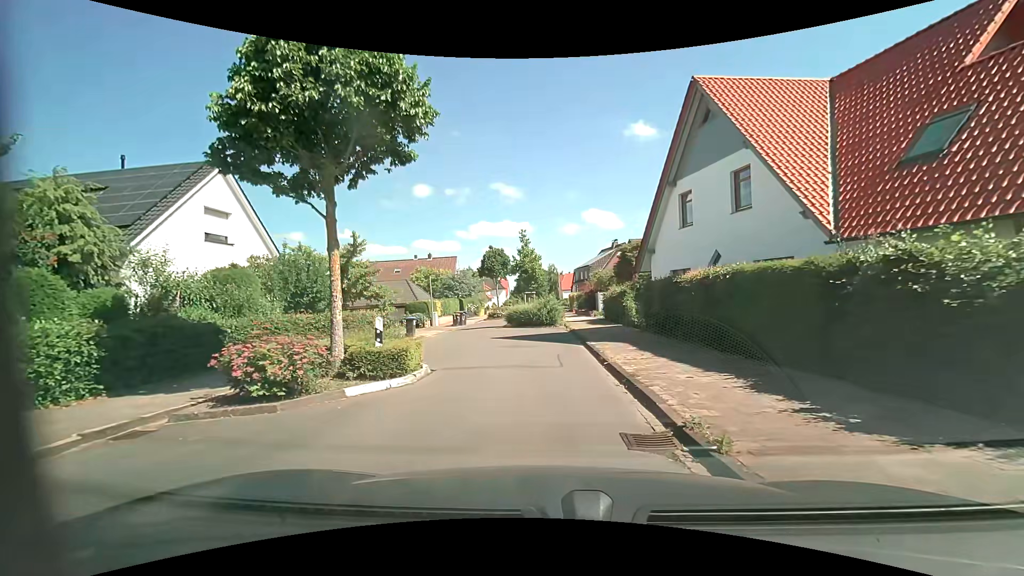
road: unclassified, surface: asphalt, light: Day
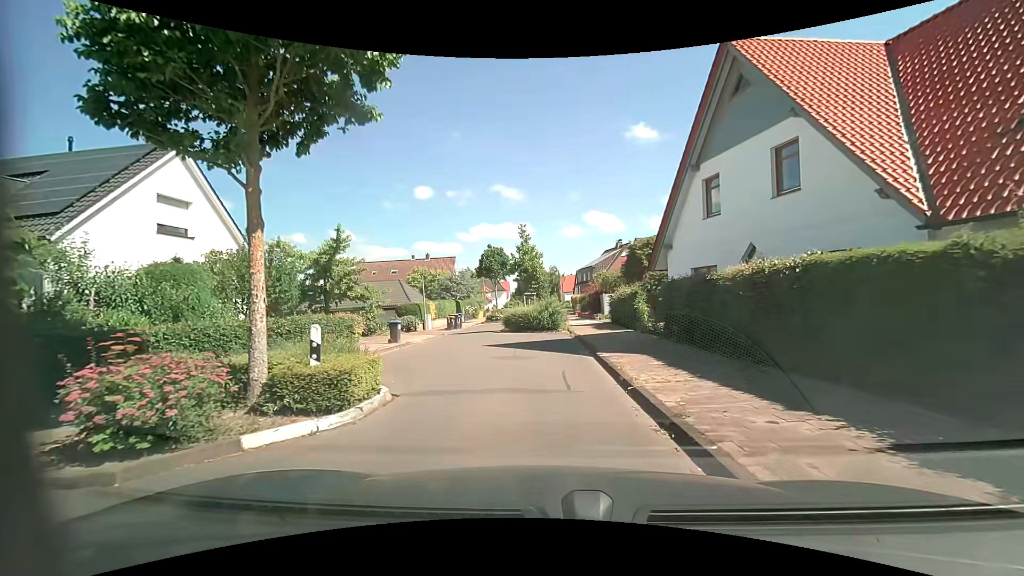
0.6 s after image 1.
(-0.1, +2.7) m; -1°
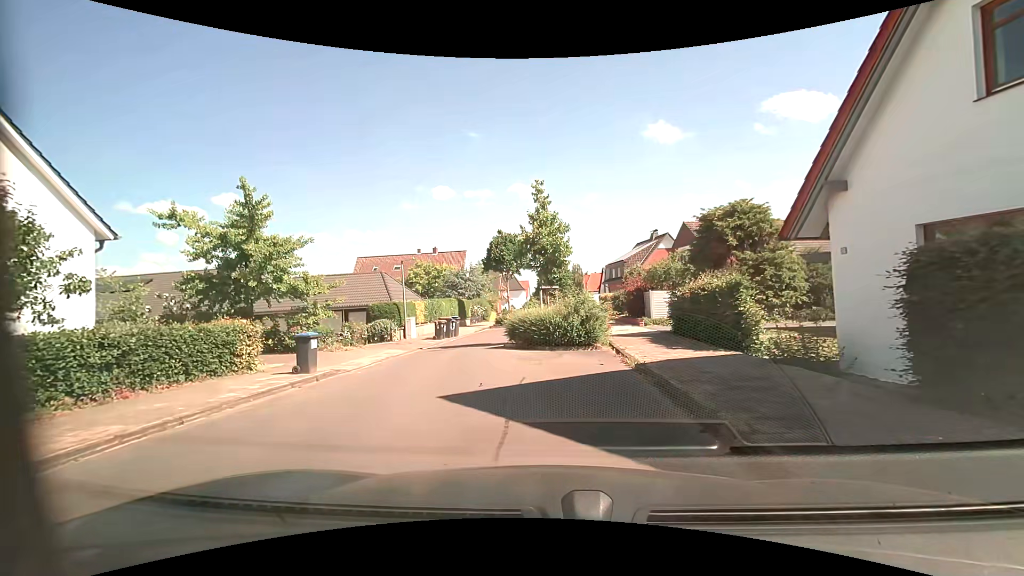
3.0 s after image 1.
(-0.1, +9.5) m; -1°
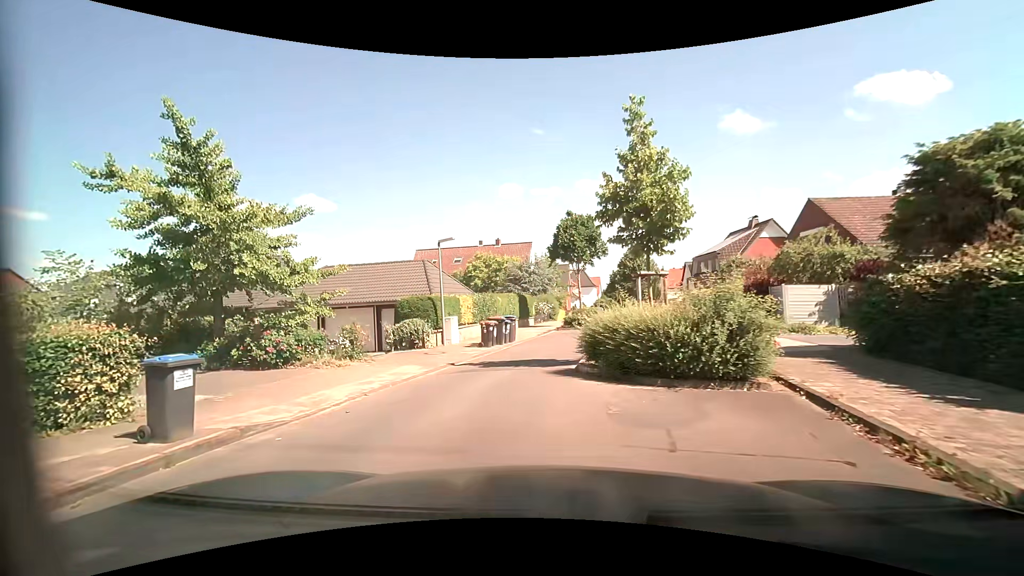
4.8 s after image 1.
(-0.5, +6.7) m; -8°
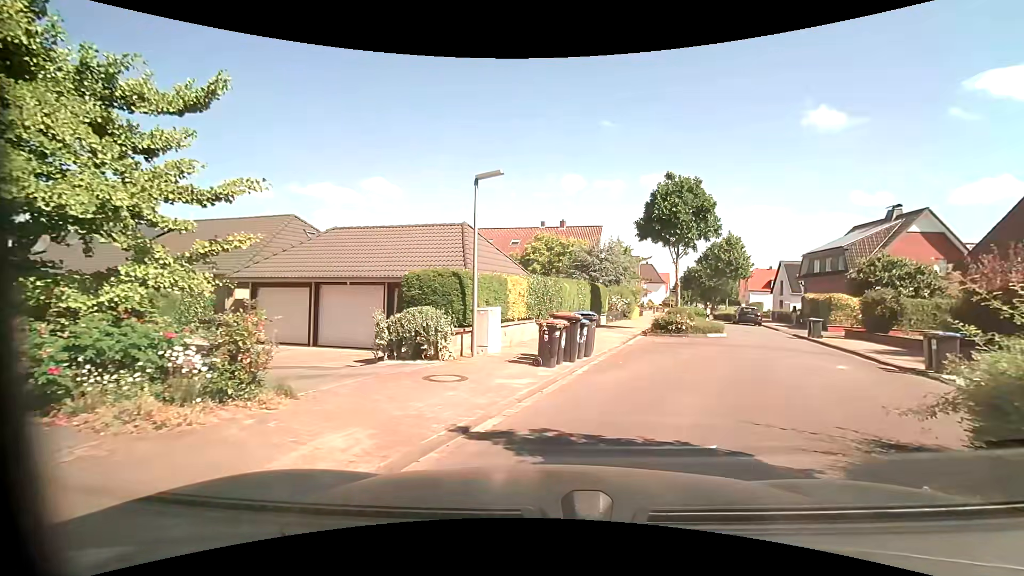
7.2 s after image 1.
(-1.0, +8.0) m; -8°
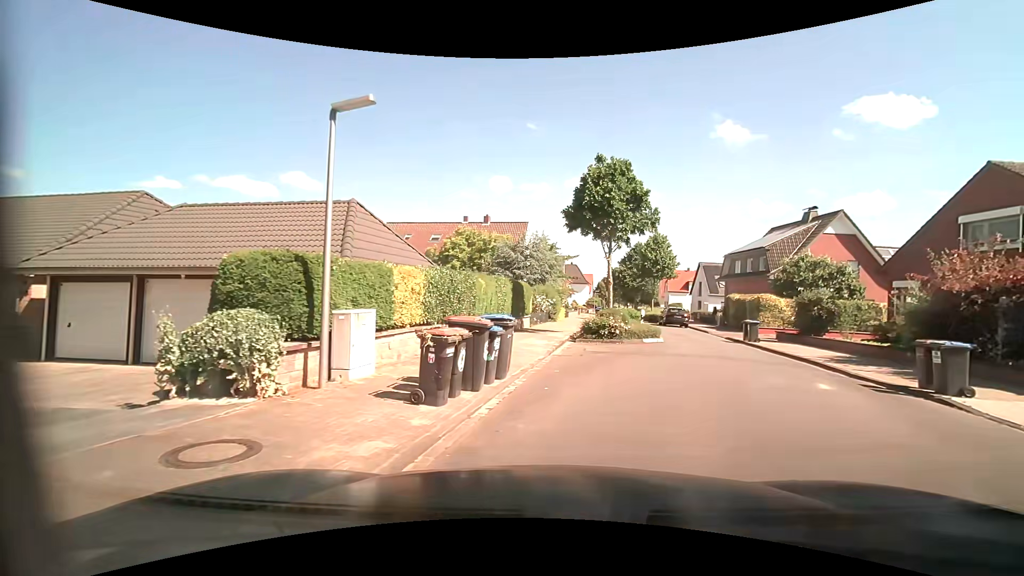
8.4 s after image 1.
(+0.2, +3.7) m; +8°
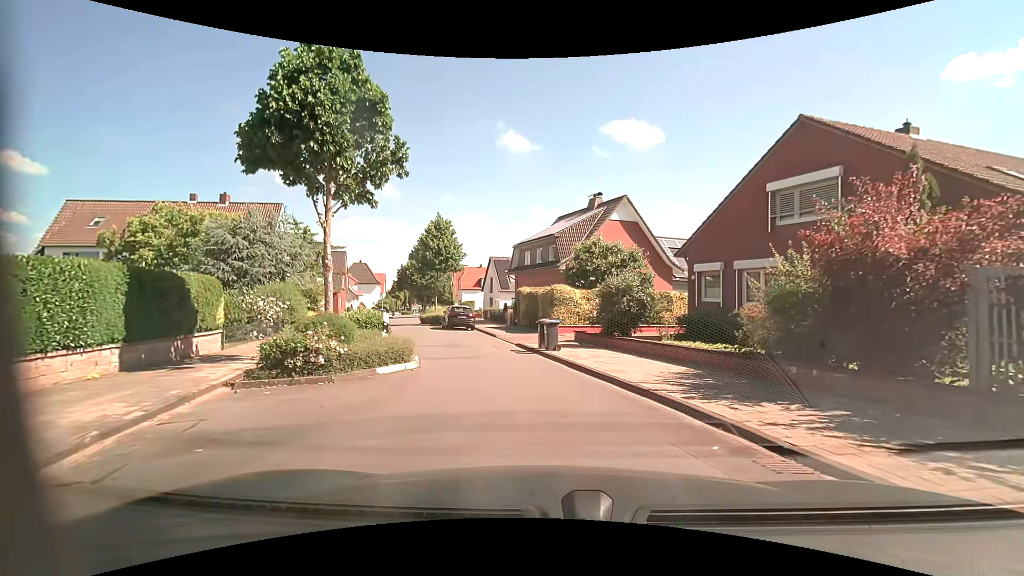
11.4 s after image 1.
(+2.3, +8.5) m; +24°
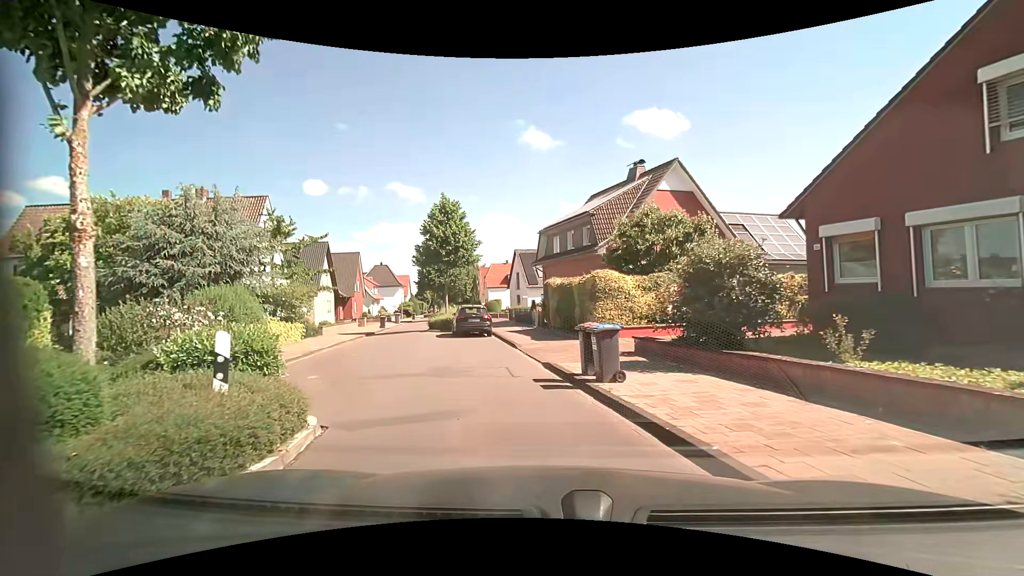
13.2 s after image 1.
(-0.2, +7.0) m; -3°
